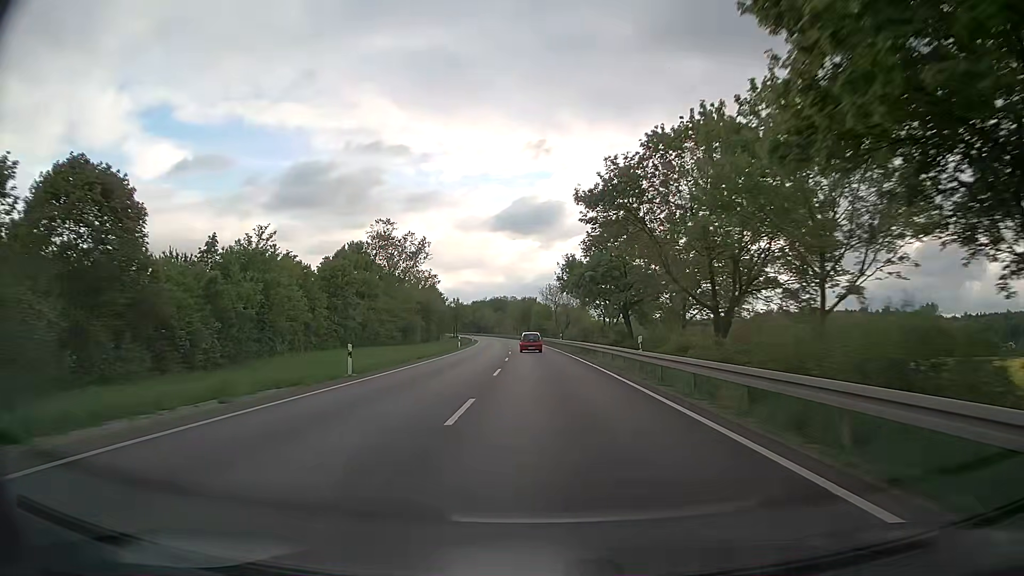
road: trunk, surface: asphalt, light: Day
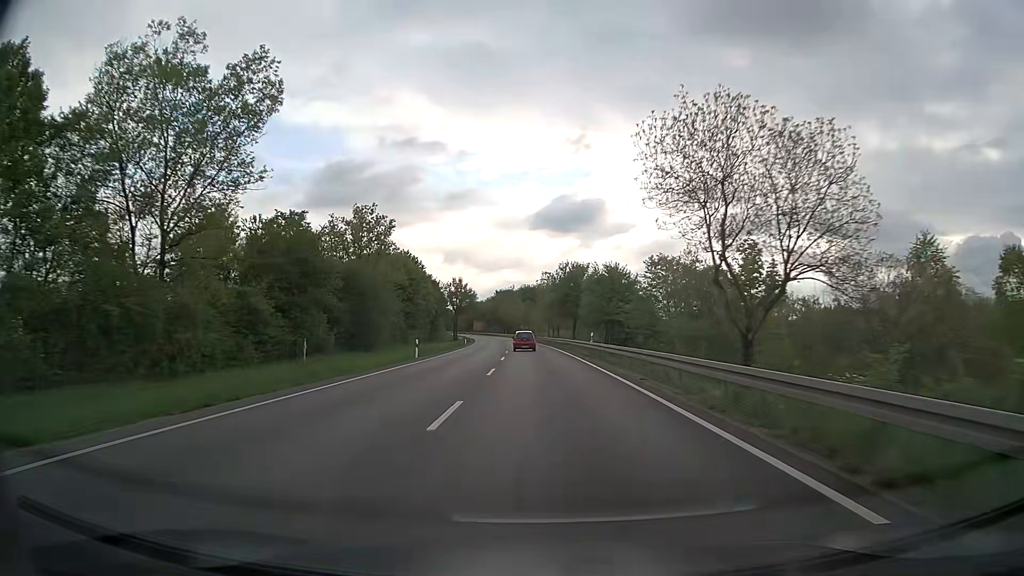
(-2.2, +72.7) m; -3°
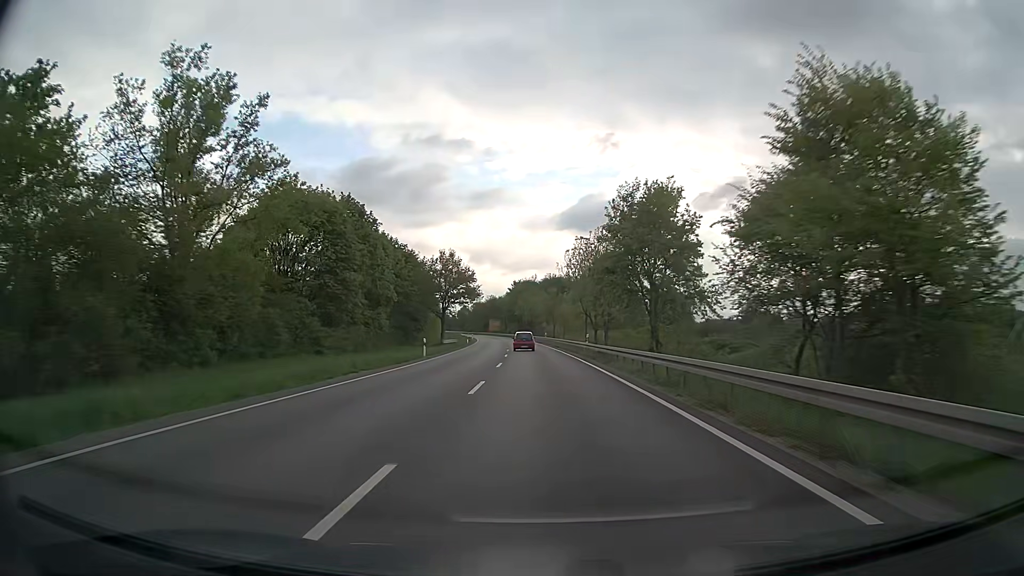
(-0.8, +42.2) m; -2°
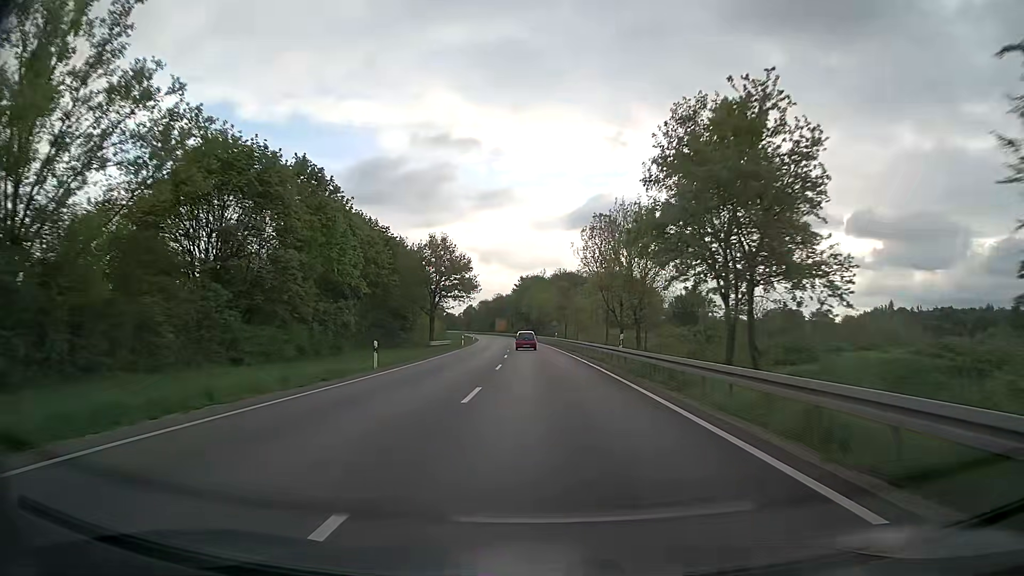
(0.0, +13.9) m; 0°
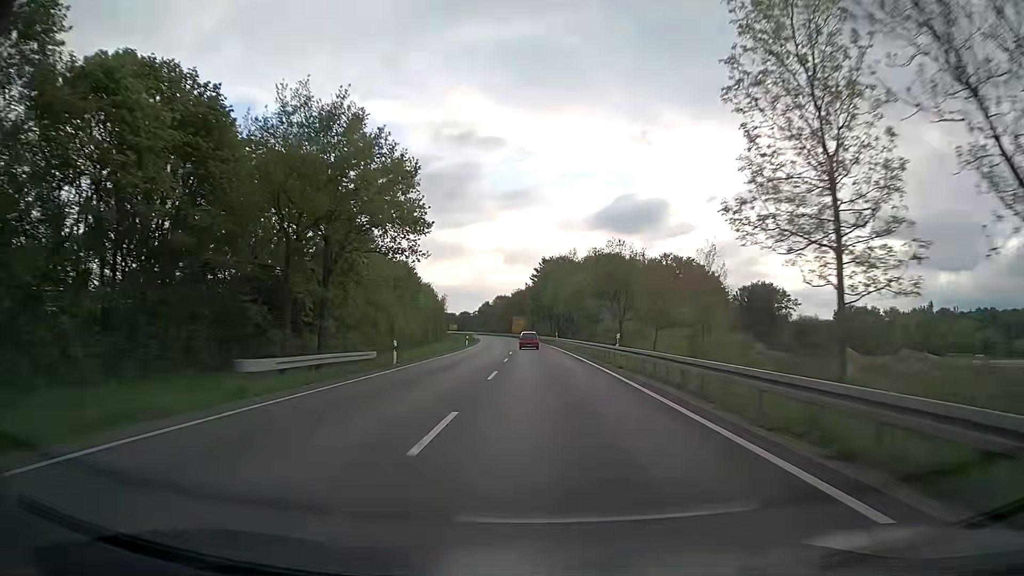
(-0.8, +41.5) m; -2°
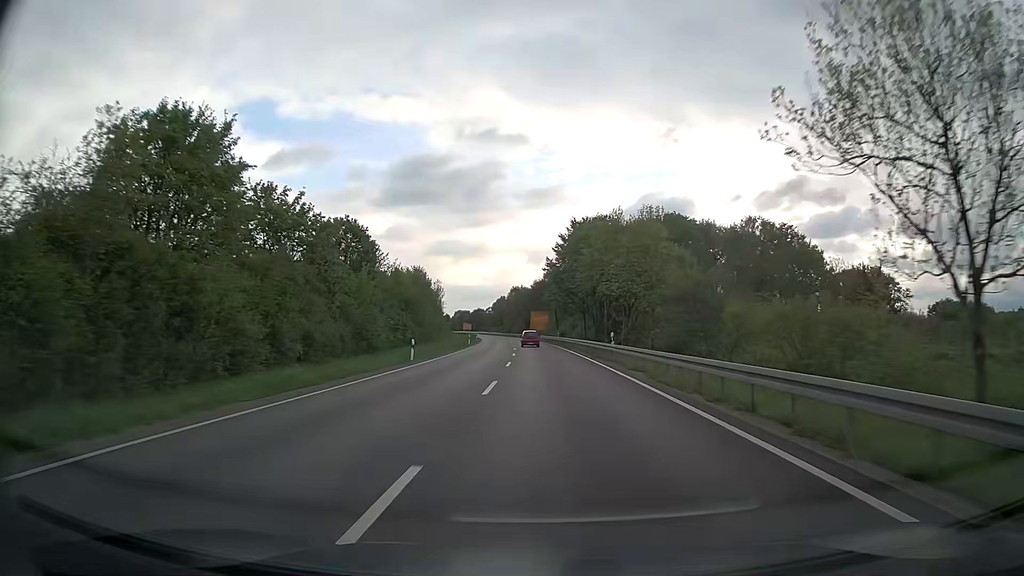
(-0.7, +40.8) m; -2°
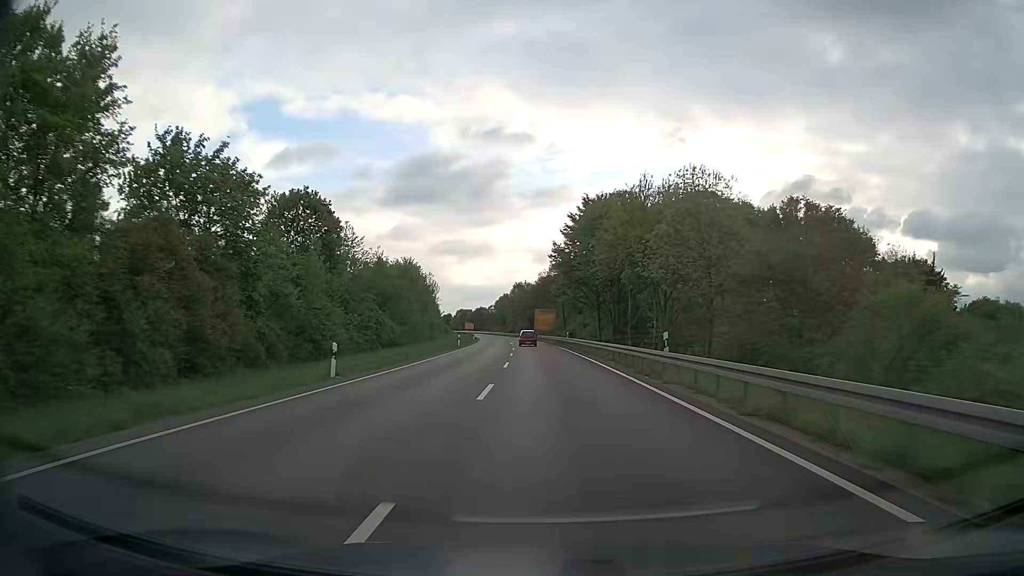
(-0.1, +13.5) m; -1°
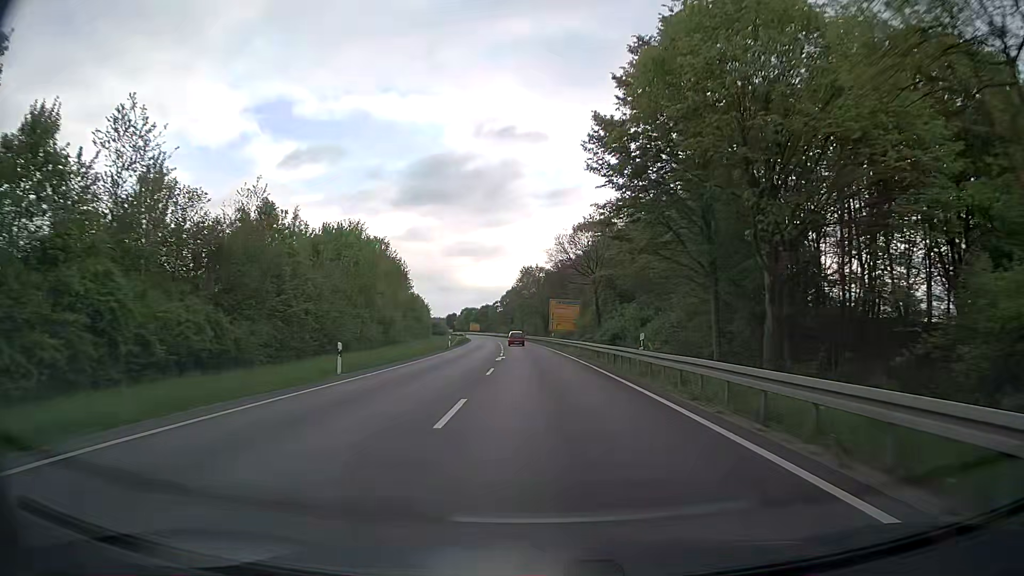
(-0.4, +39.9) m; -1°
(0, +10) (0, +20) (0, +30) (-1, +40) (-1, +50) (-2, +60) (-2, +70) (-3, +80) (-4, +90) (-5, +100) m
